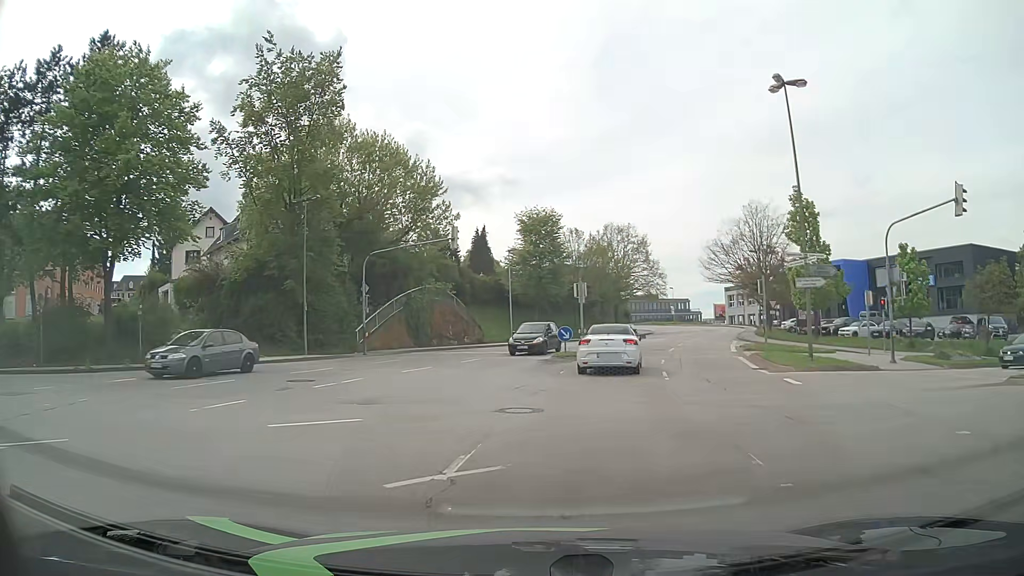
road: tertiary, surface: asphalt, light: Day
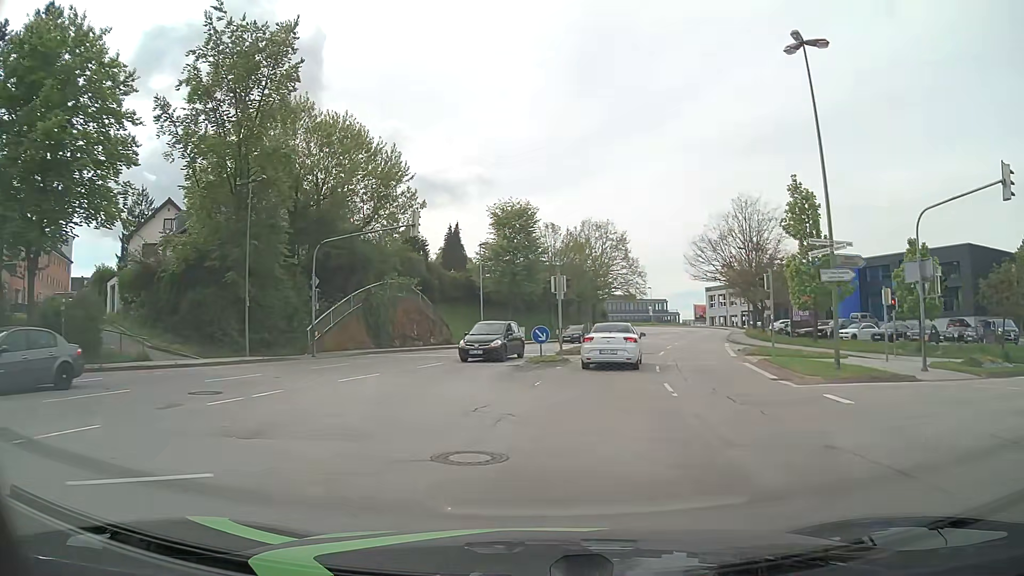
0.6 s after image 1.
(+0.1, +4.3) m; +2°
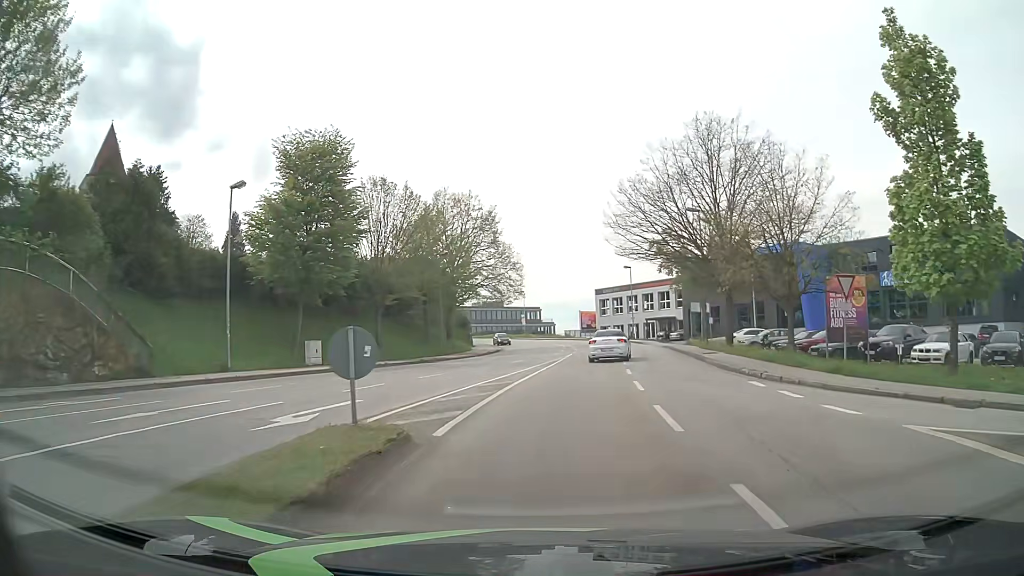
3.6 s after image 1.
(+3.1, +26.6) m; +12°
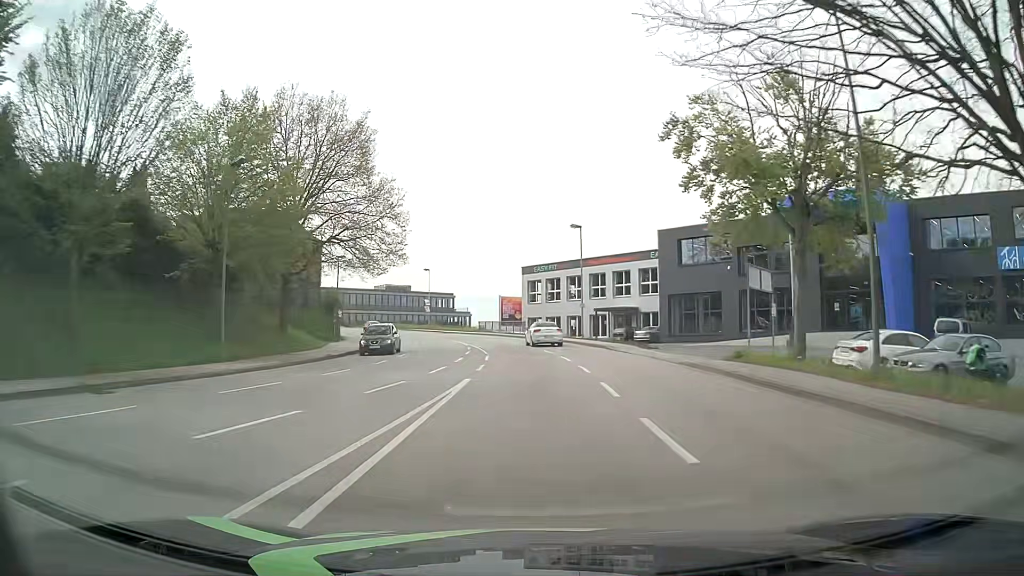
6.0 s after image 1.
(+1.8, +26.5) m; +7°
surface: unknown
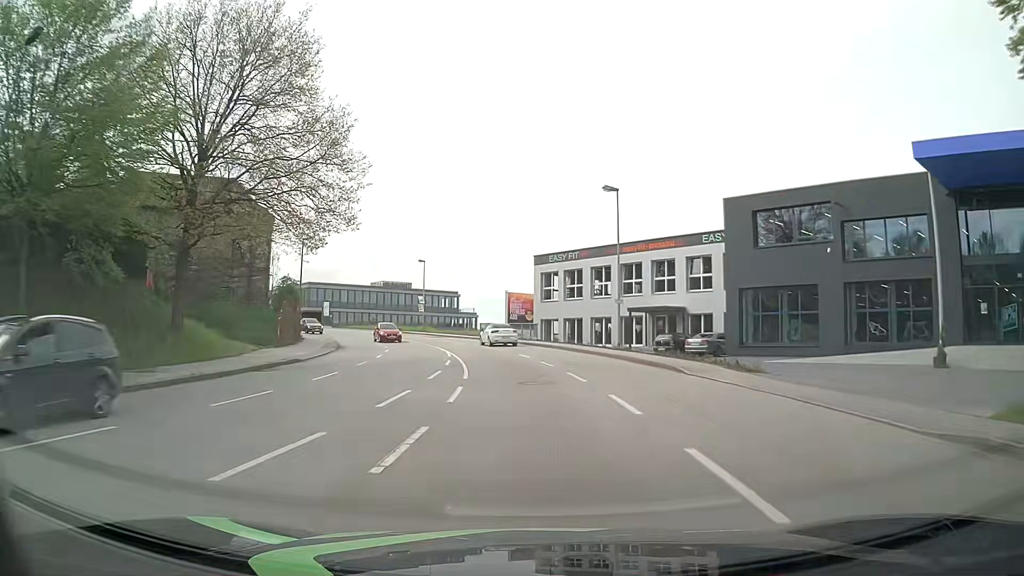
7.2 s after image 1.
(-0.1, +14.2) m; -1°
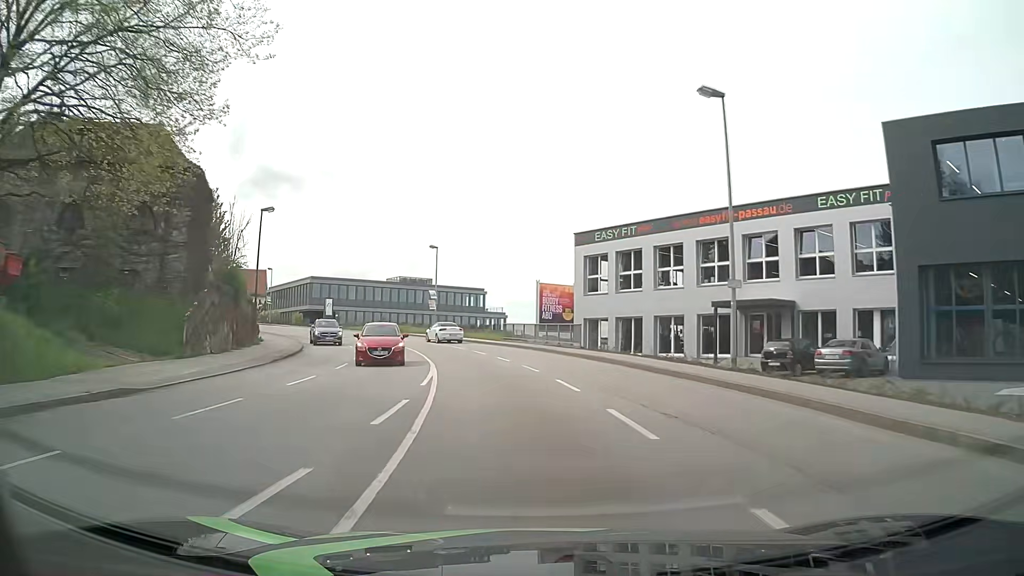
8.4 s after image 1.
(-0.4, +14.4) m; -3°
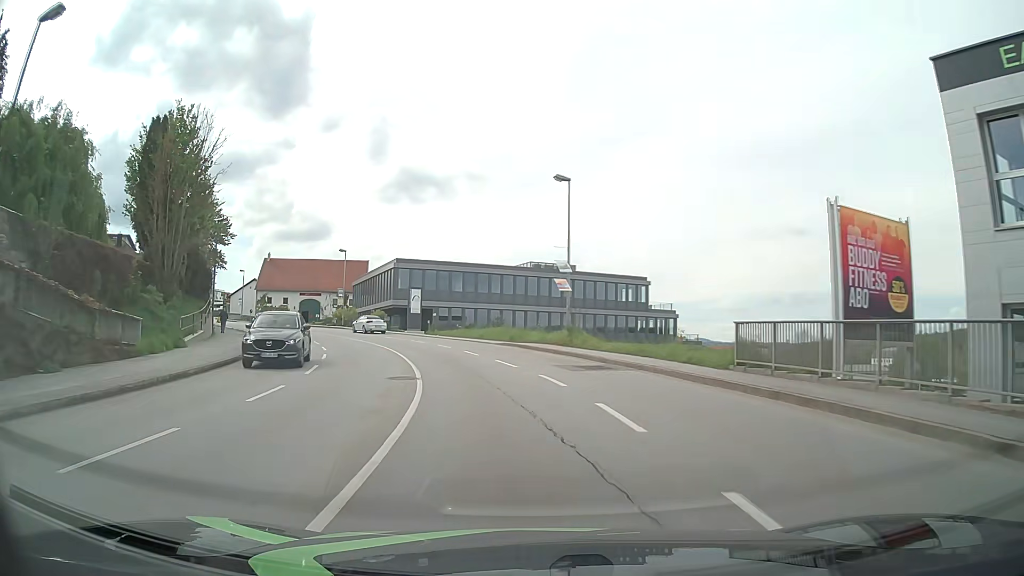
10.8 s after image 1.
(-2.9, +29.2) m; -12°
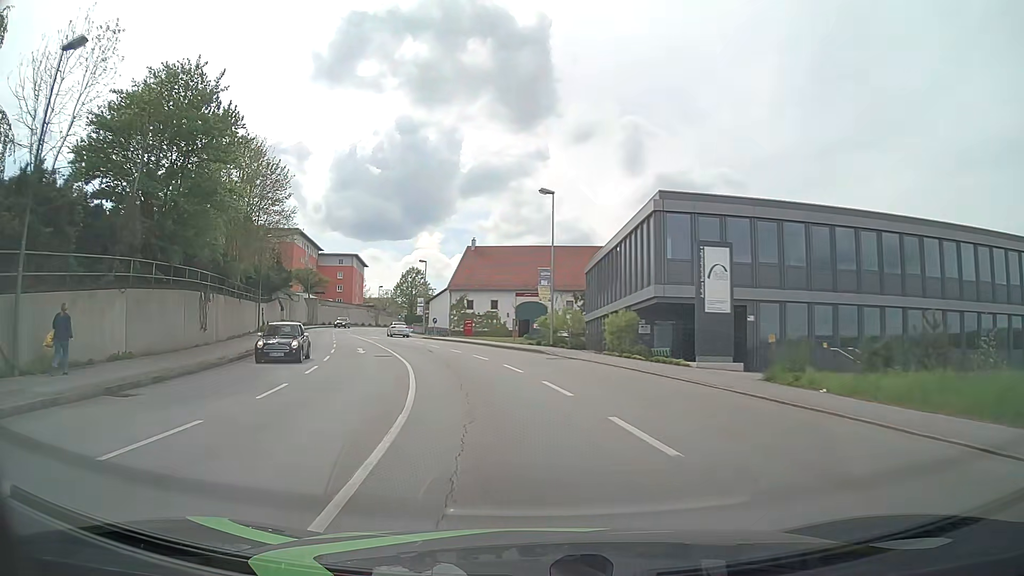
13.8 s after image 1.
(-7.0, +36.4) m; -22°
(-1, +10) (-2, +20) (-5, +30) (-8, +39) (-11, +49) (-14, +58) (-18, +67) (-21, +77) (-23, +87) (-24, +97) m
